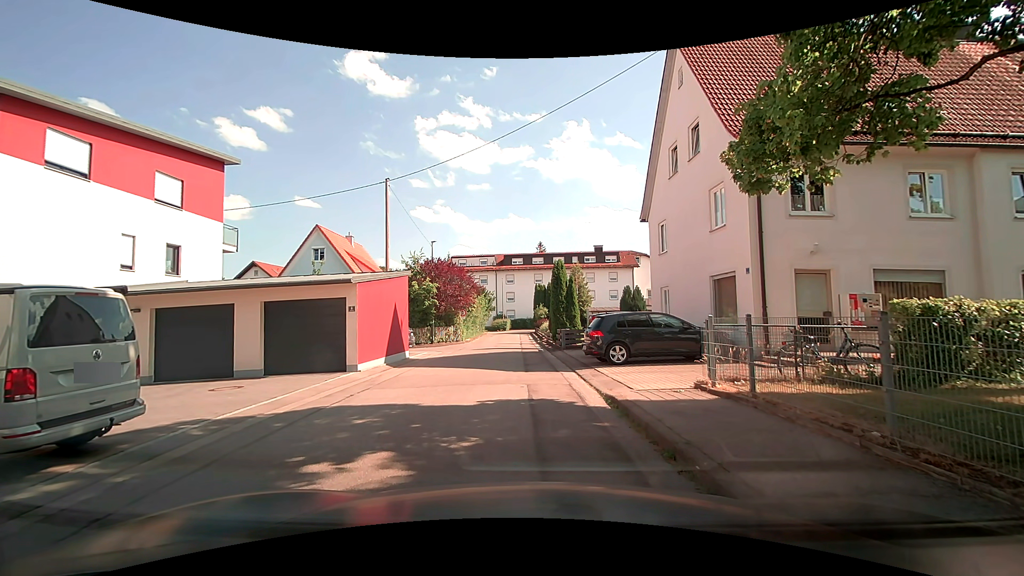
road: residential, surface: asphalt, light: Day
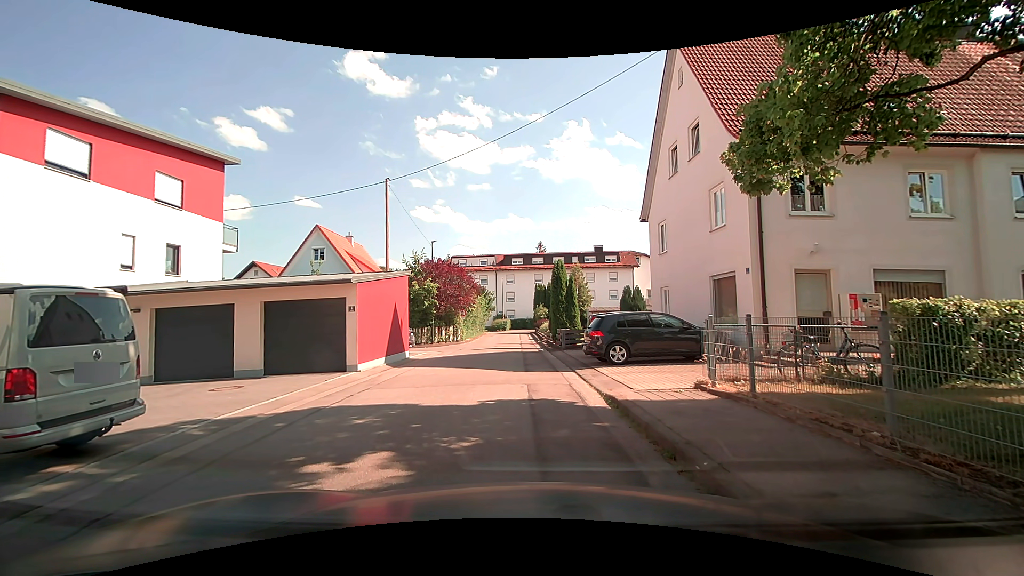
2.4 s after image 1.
(0.0, 0.0) m; 0°
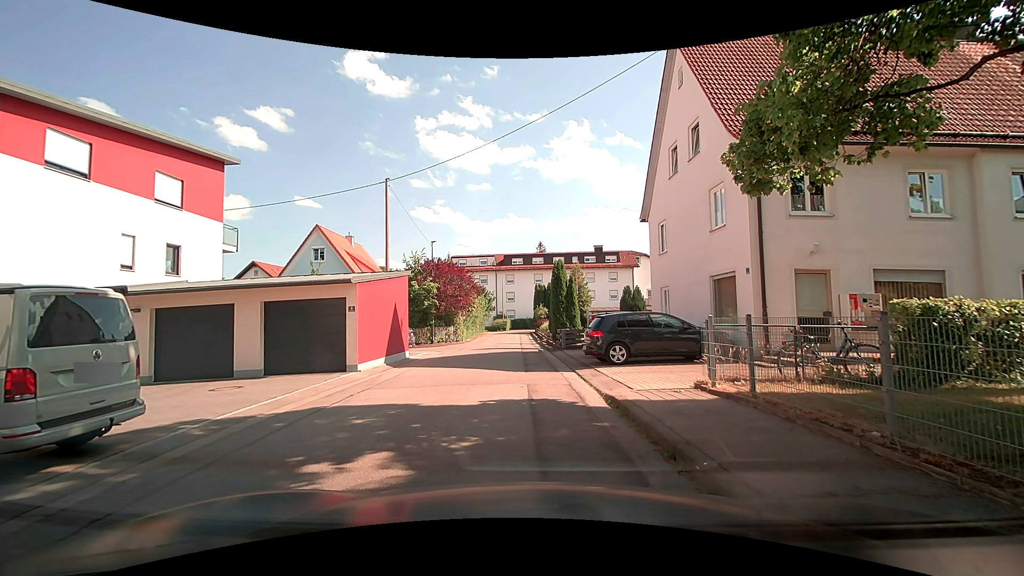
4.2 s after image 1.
(0.0, 0.0) m; 0°
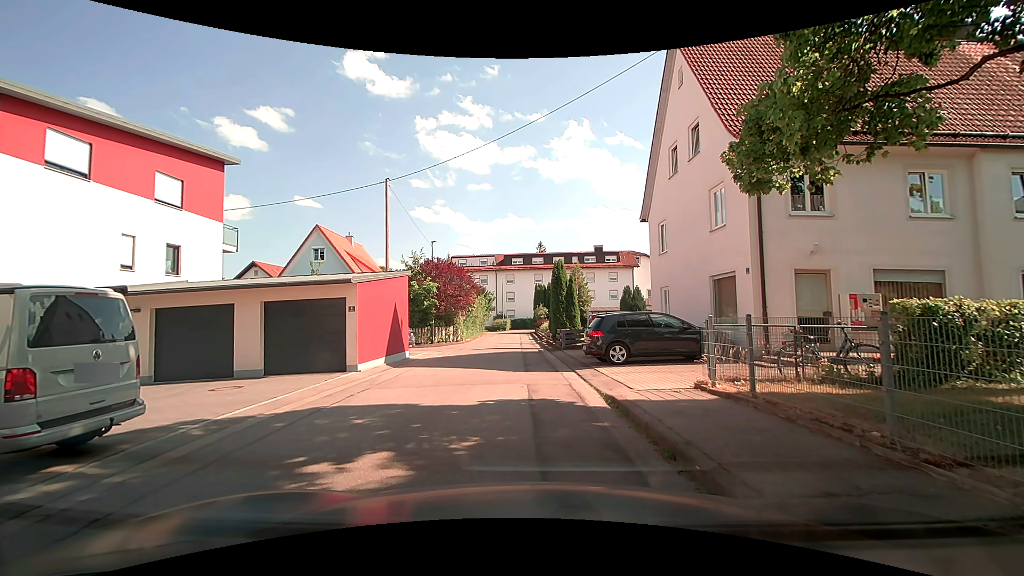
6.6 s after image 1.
(0.0, 0.0) m; 0°
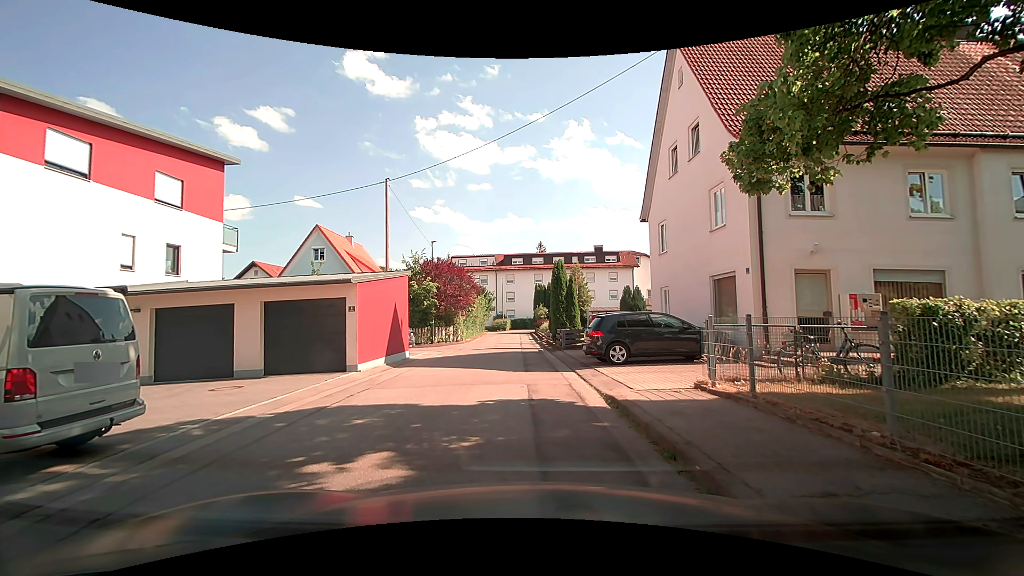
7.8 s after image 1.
(0.0, 0.0) m; 0°
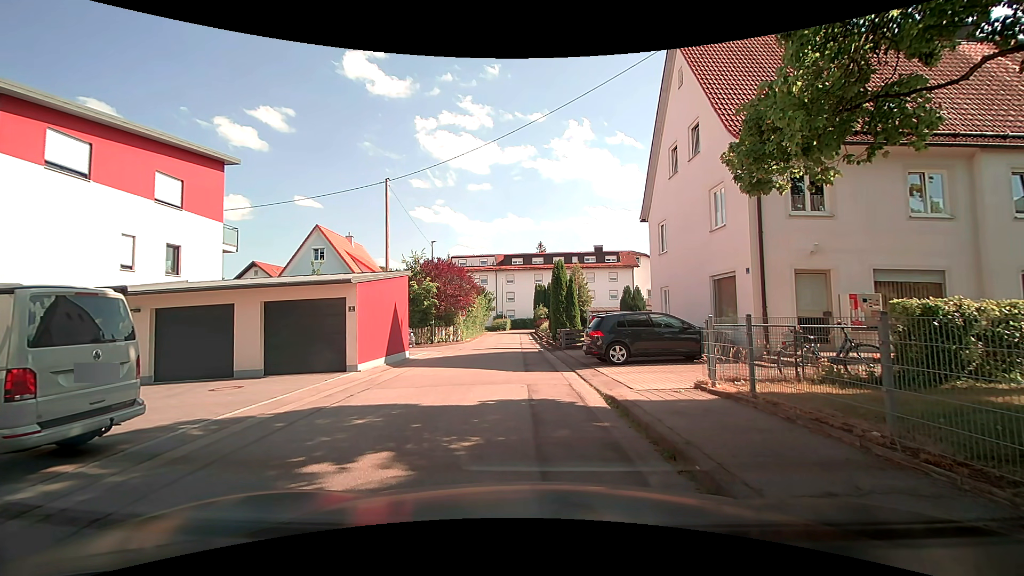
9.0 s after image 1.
(0.0, 0.0) m; 0°
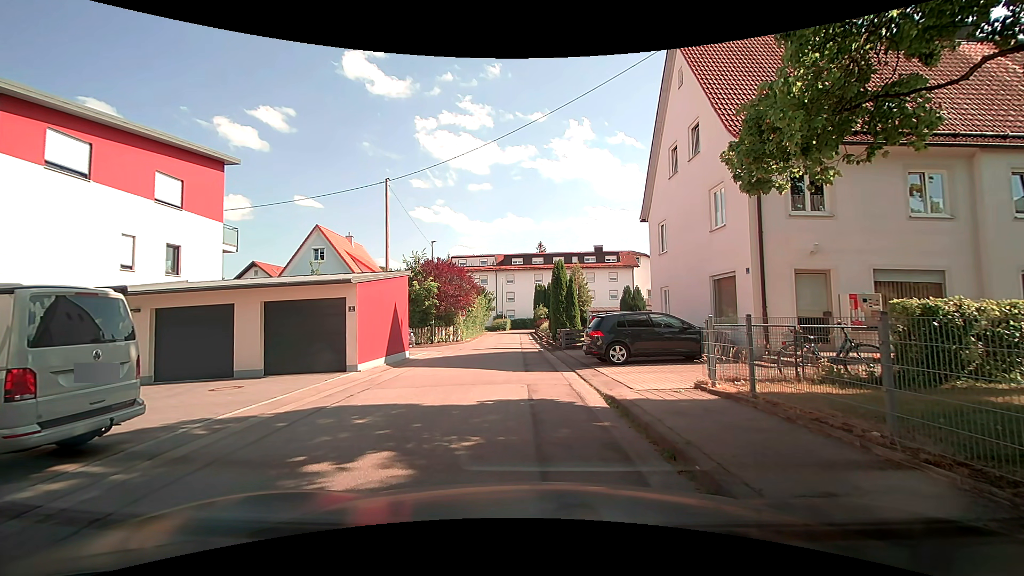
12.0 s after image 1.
(0.0, 0.0) m; 0°
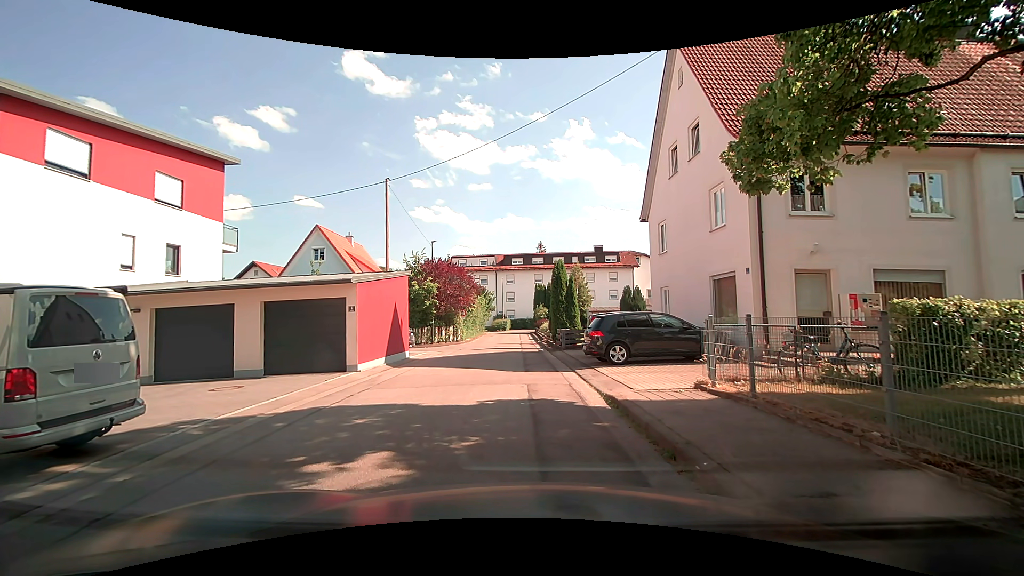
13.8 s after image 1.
(0.0, 0.0) m; 0°
